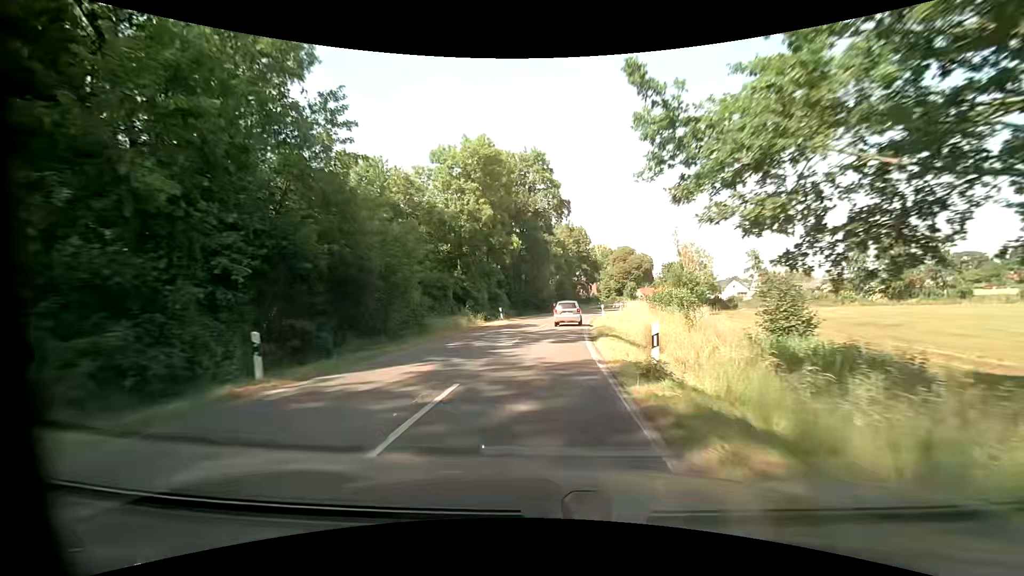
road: secondary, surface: asphalt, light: Day
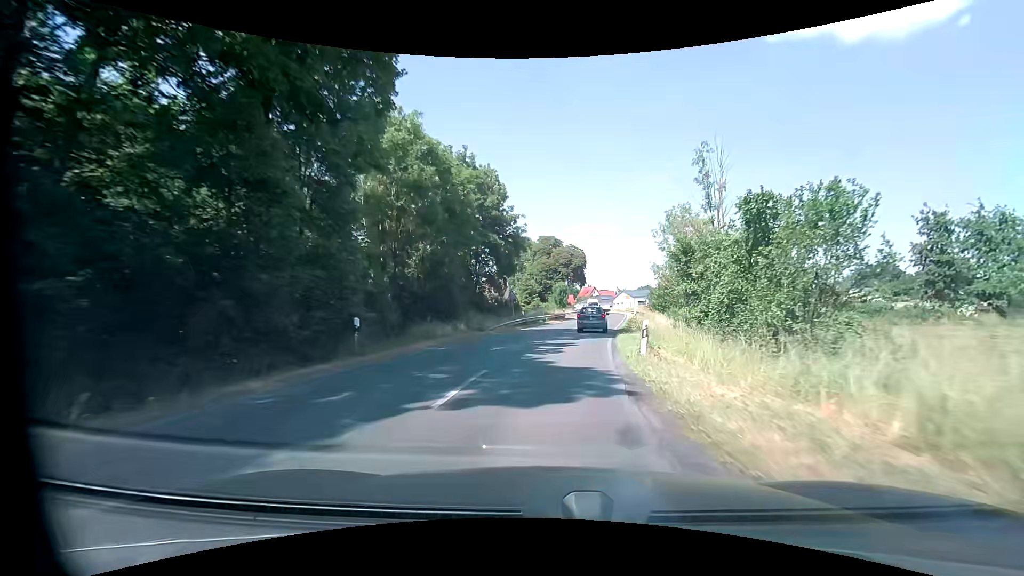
(+3.3, +45.3) m; +10°
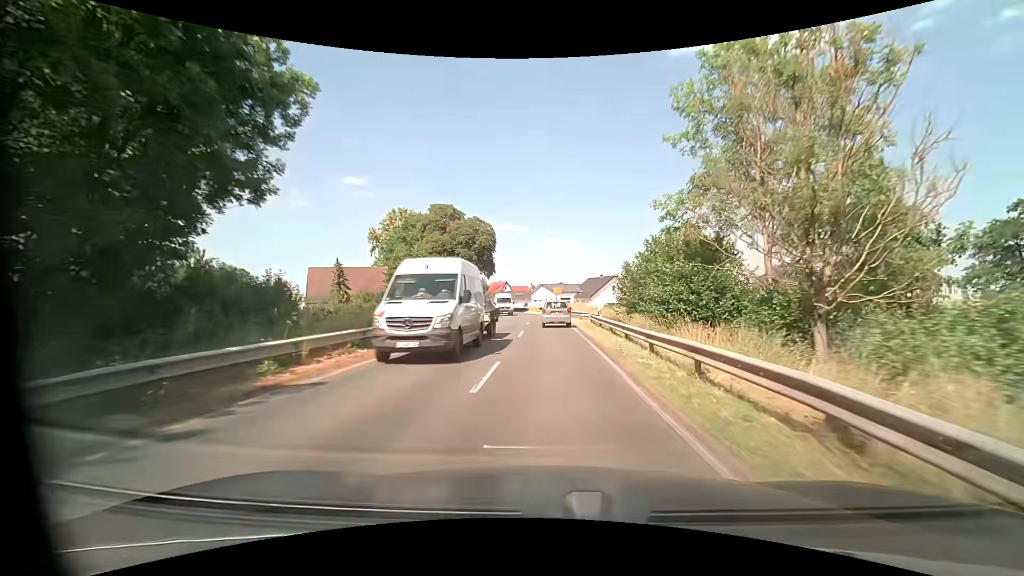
(+3.2, +34.6) m; +10°
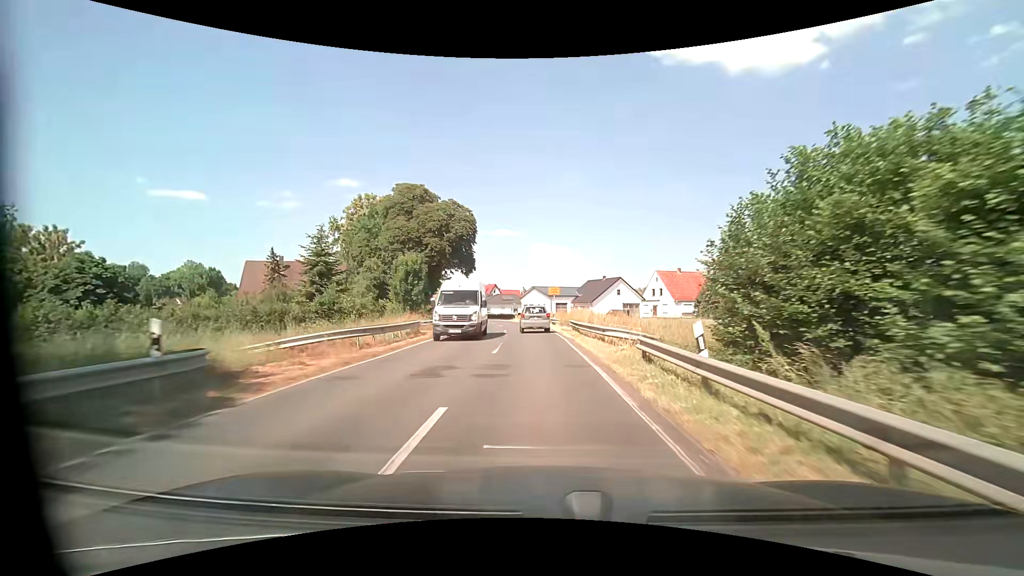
(+0.2, +17.0) m; +1°
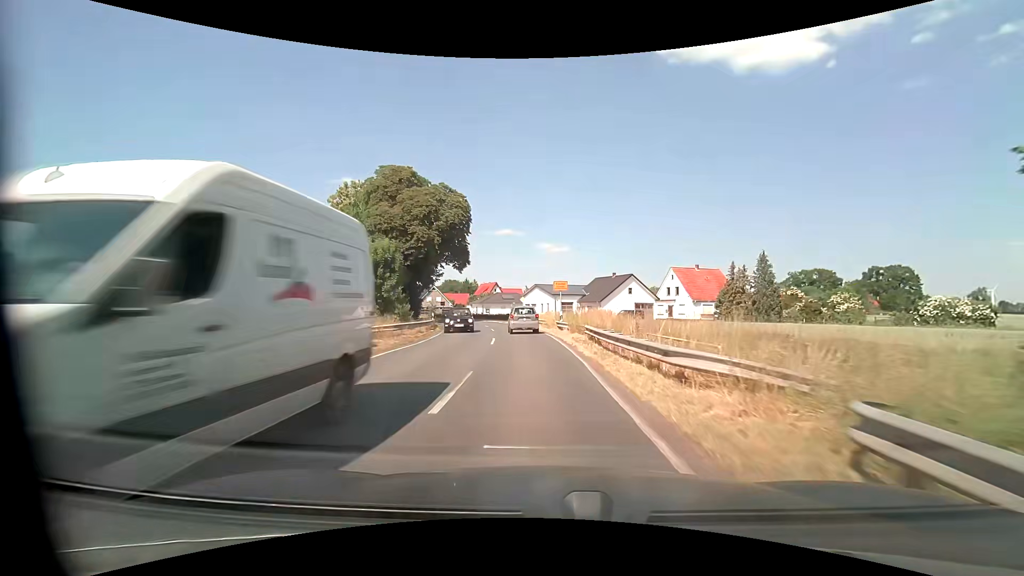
(0.0, +8.4) m; 0°
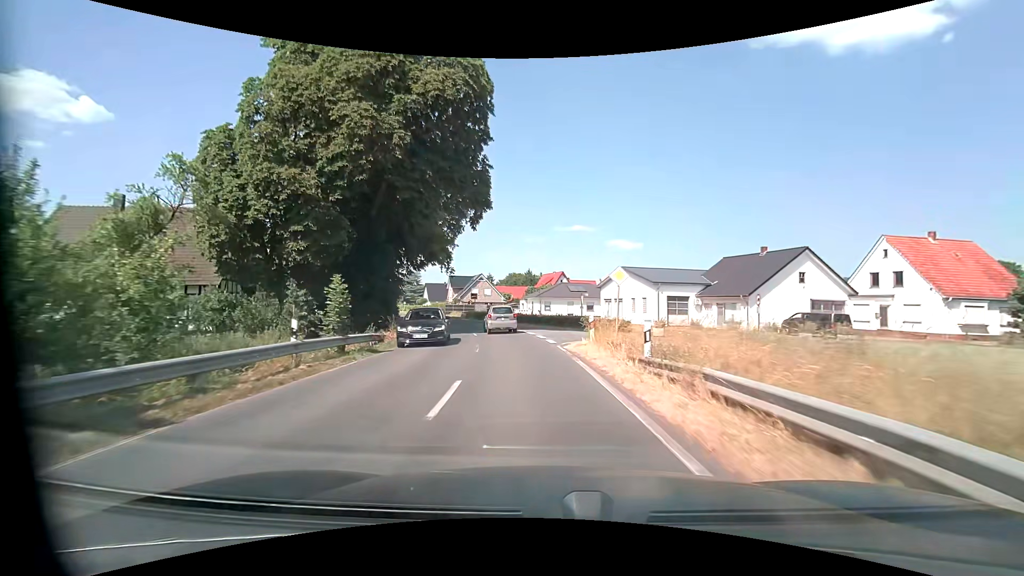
(-2.0, +32.8) m; -8°
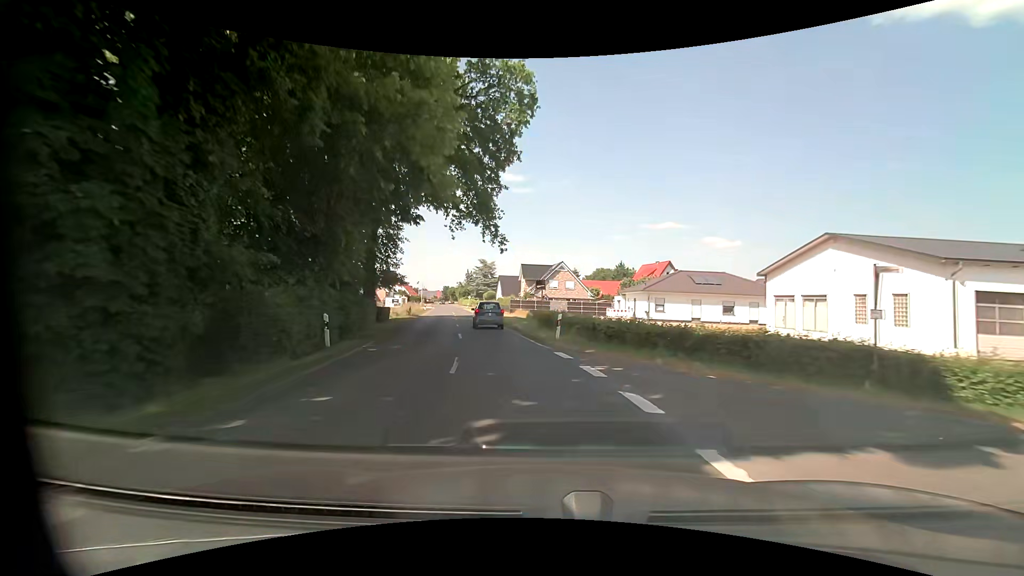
(-1.9, +24.1) m; -10°
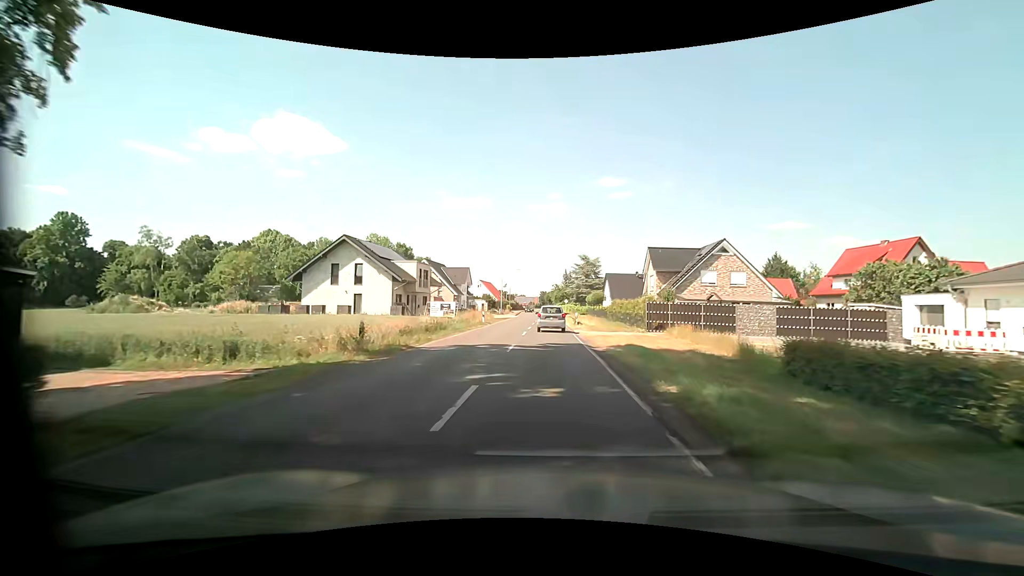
(-3.9, +31.9) m; -11°
(0, +10) (0, +20) (0, +30) (0, +40) (0, +50) (0, +60) (0, +70) (0, +80) (0, +90) (0, +100) m
